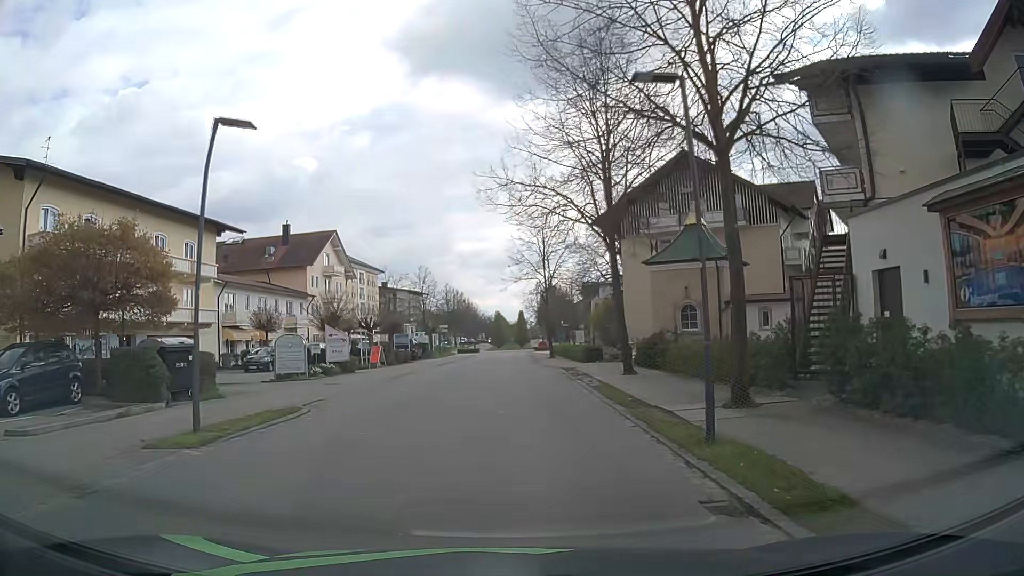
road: residential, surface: asphalt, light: Day
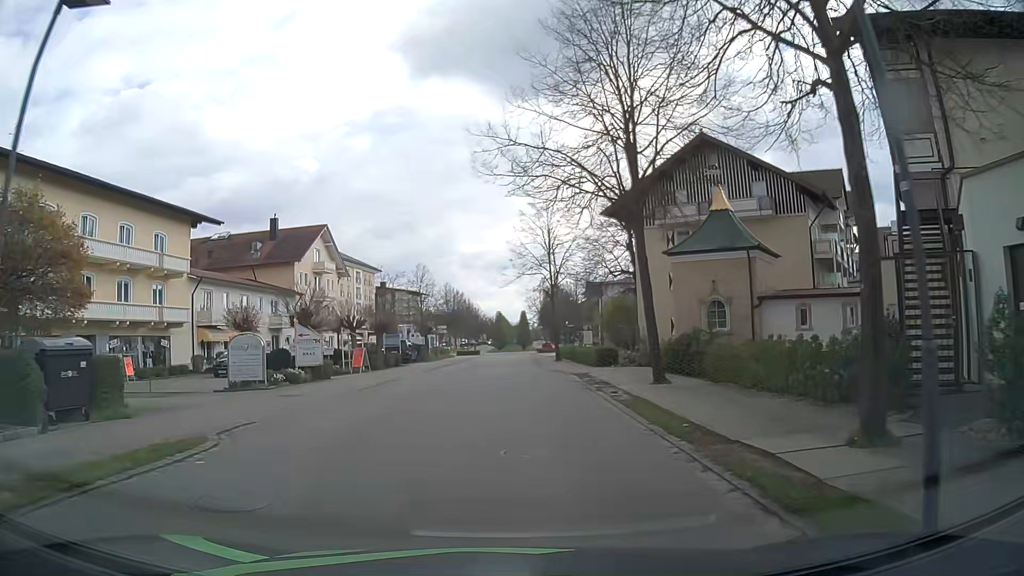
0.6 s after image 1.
(0.0, +4.6) m; 0°
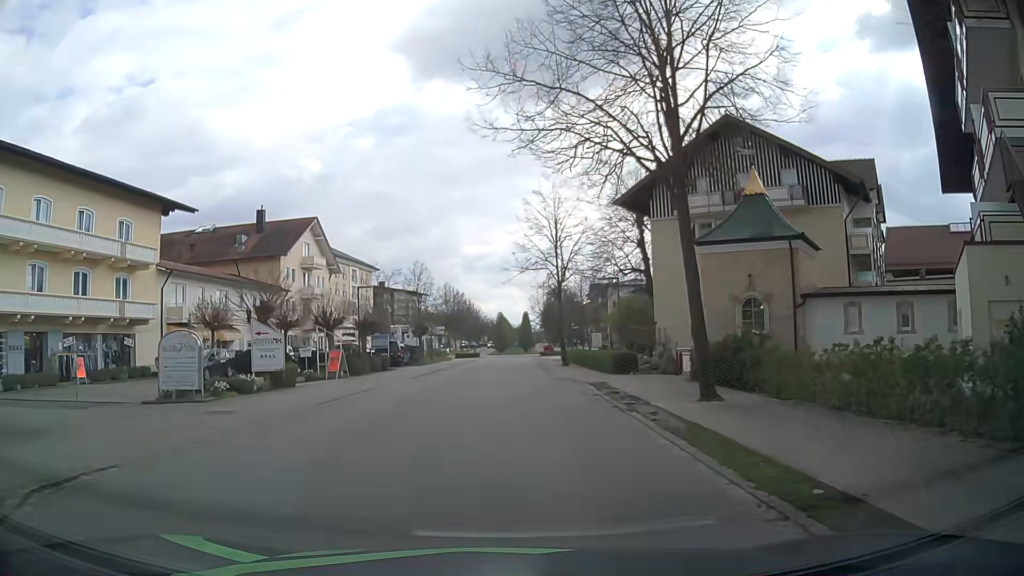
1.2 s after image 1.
(0.0, +4.6) m; -1°
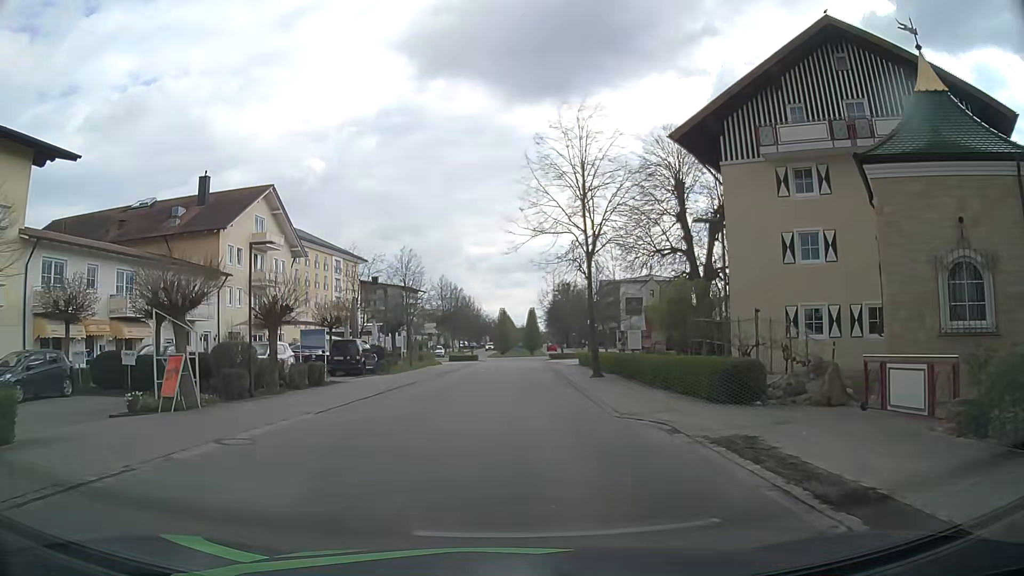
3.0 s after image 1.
(+0.1, +13.9) m; 0°
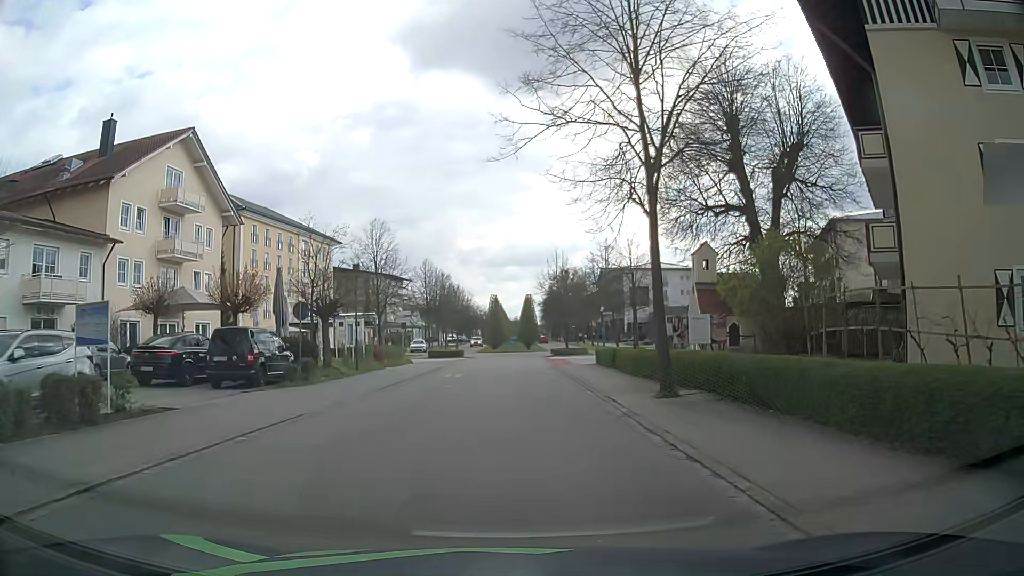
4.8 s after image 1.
(0.0, +13.7) m; 0°
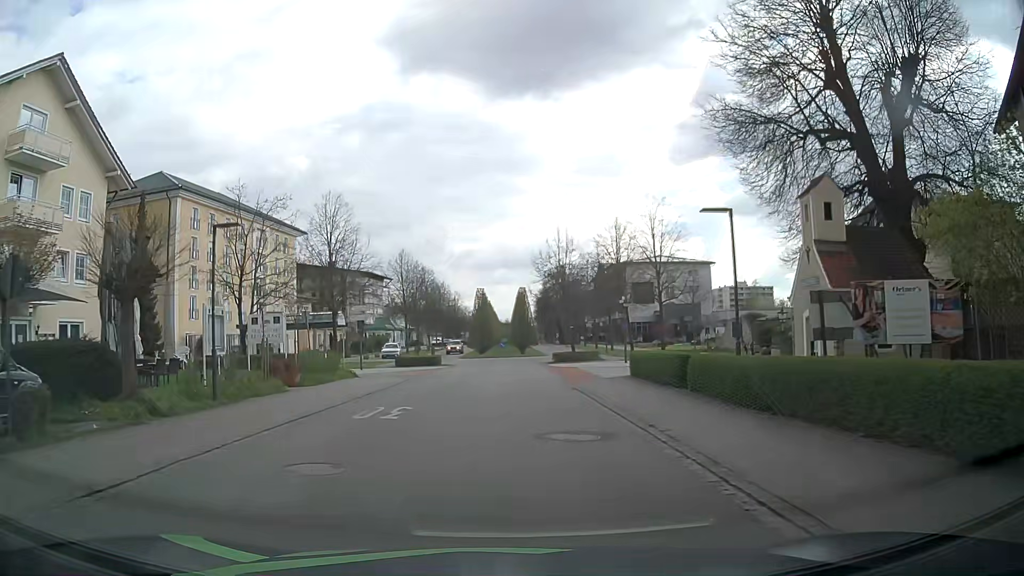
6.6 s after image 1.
(+0.3, +13.6) m; +2°
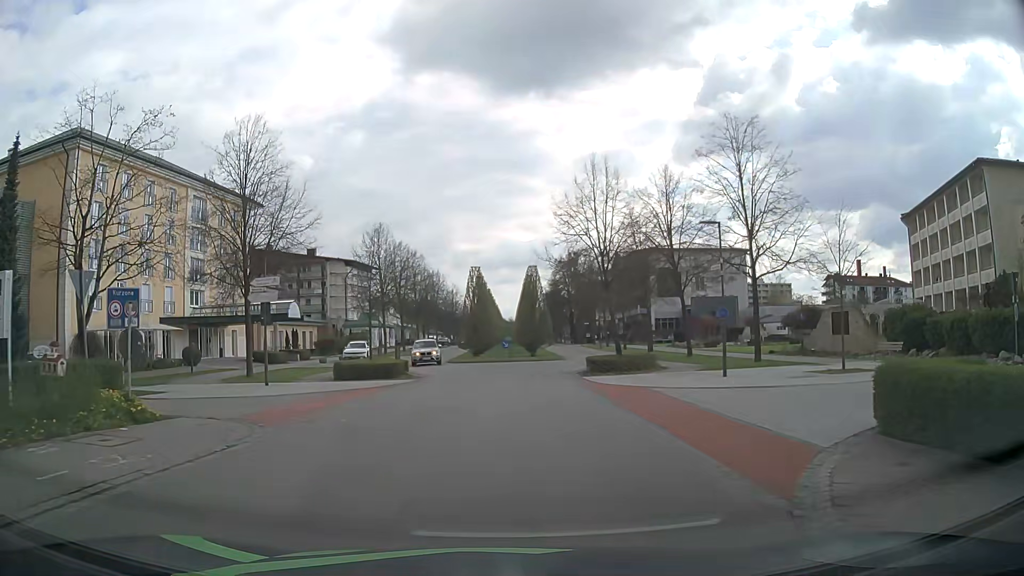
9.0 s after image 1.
(-0.3, +18.0) m; -1°
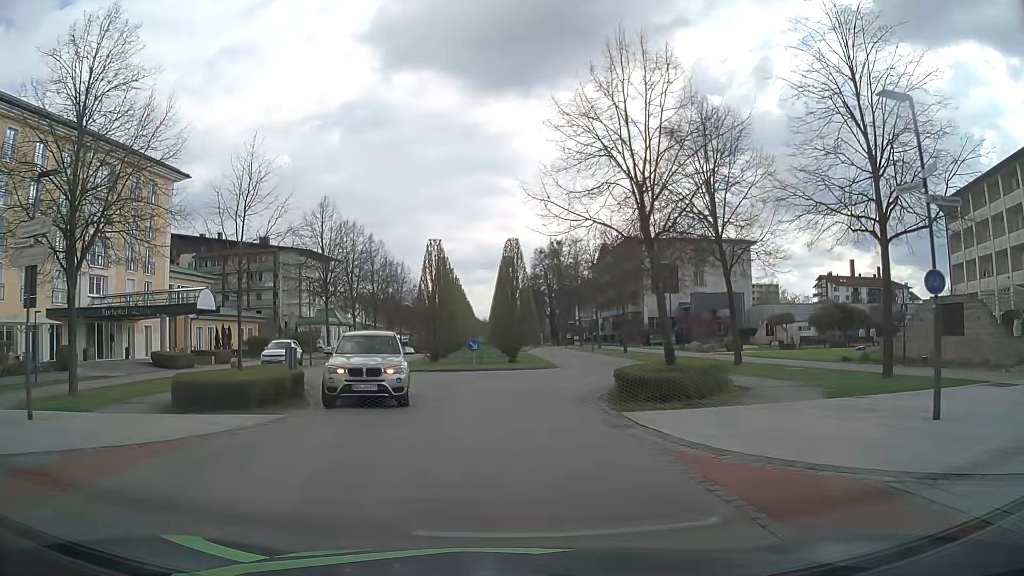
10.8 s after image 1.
(+0.2, +13.1) m; +3°
(0, +10) (+1, +20) (+3, +30) (+4, +40) (+3, +50) (+3, +60) (+2, +70) (+2, +80) (+2, +90) (+1, +100) m
